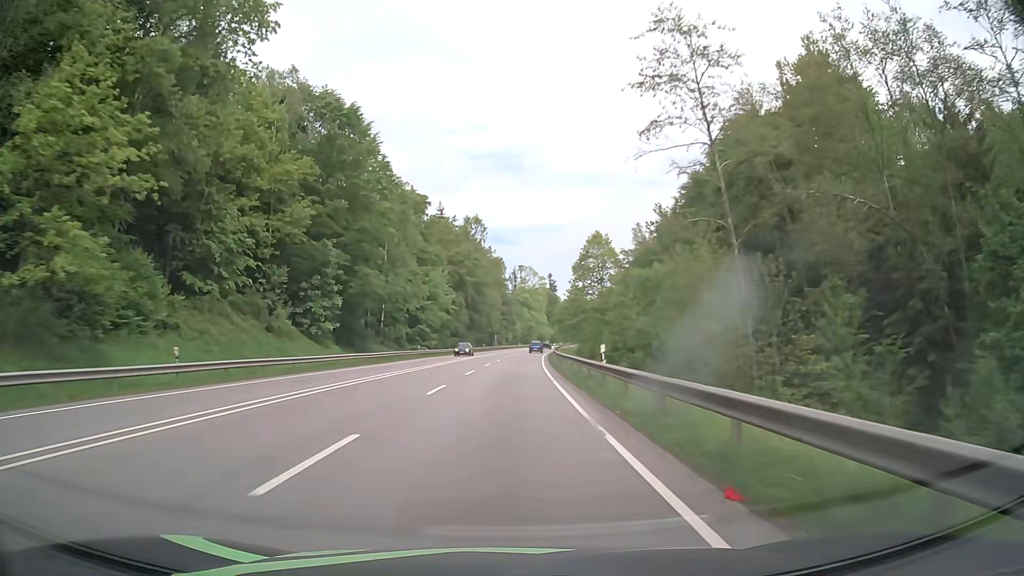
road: primary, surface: asphalt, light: Day
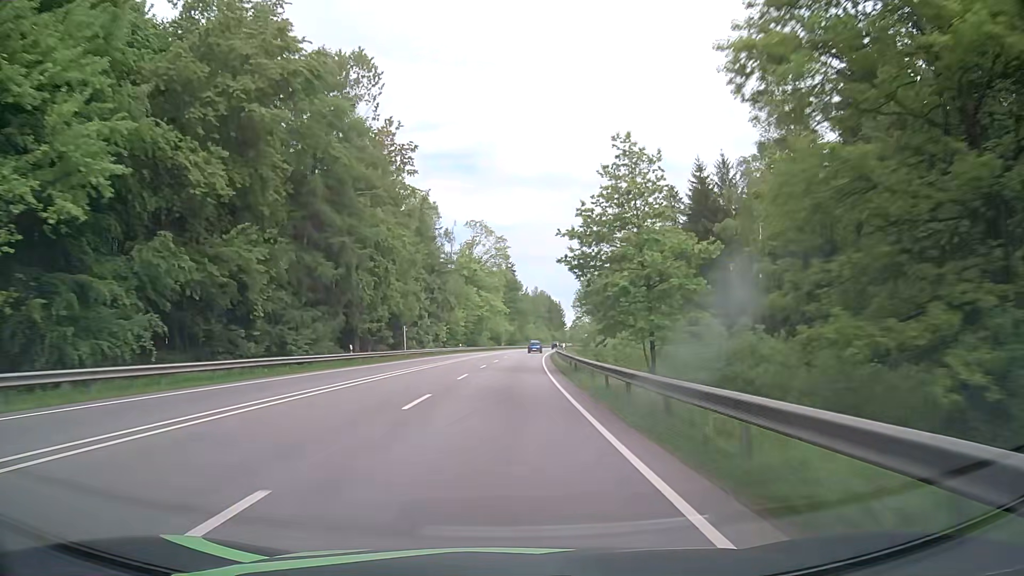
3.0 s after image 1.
(+2.6, +76.7) m; +4°
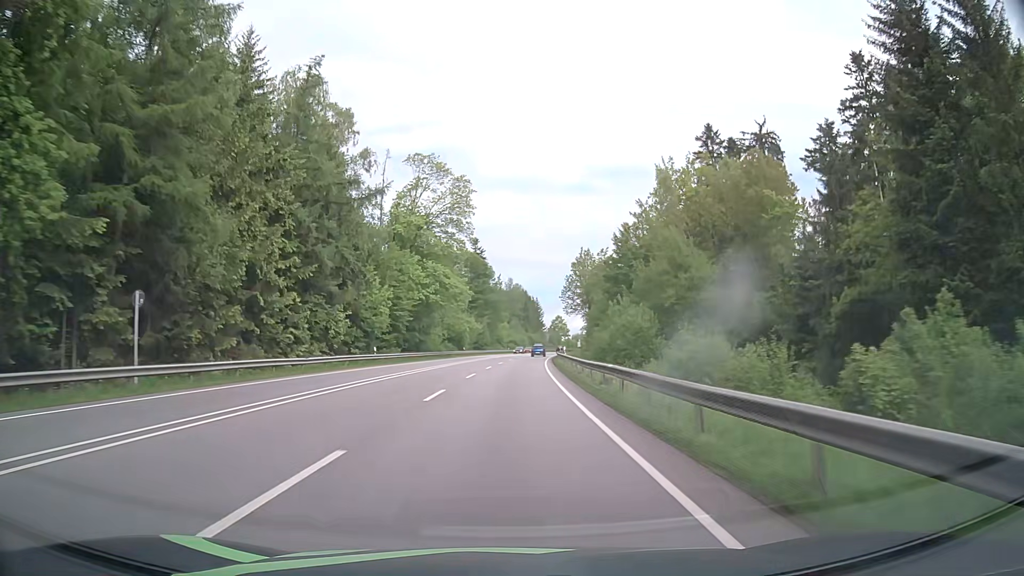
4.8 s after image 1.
(+0.8, +46.1) m; +3°
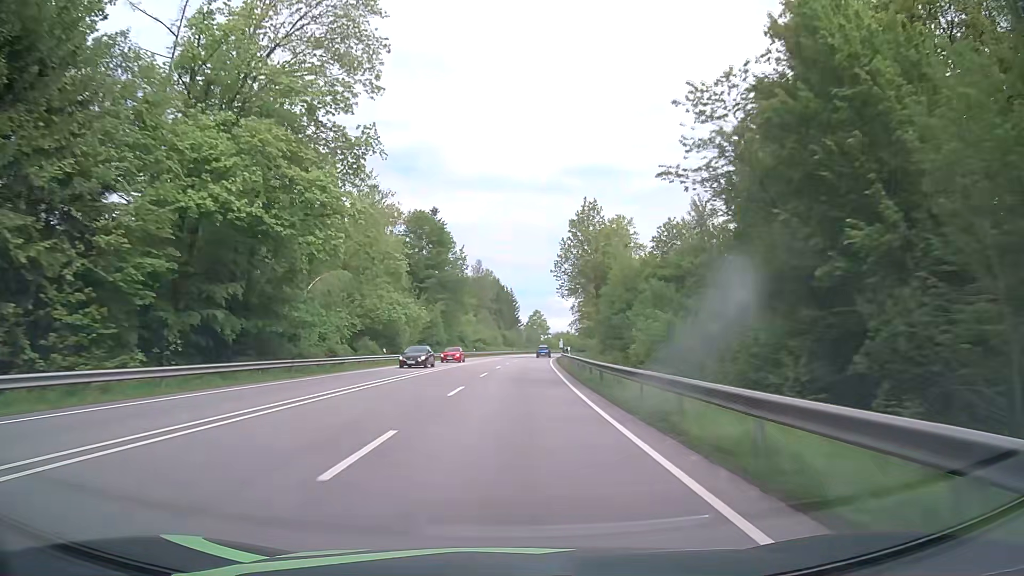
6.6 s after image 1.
(+0.7, +46.3) m; +2°
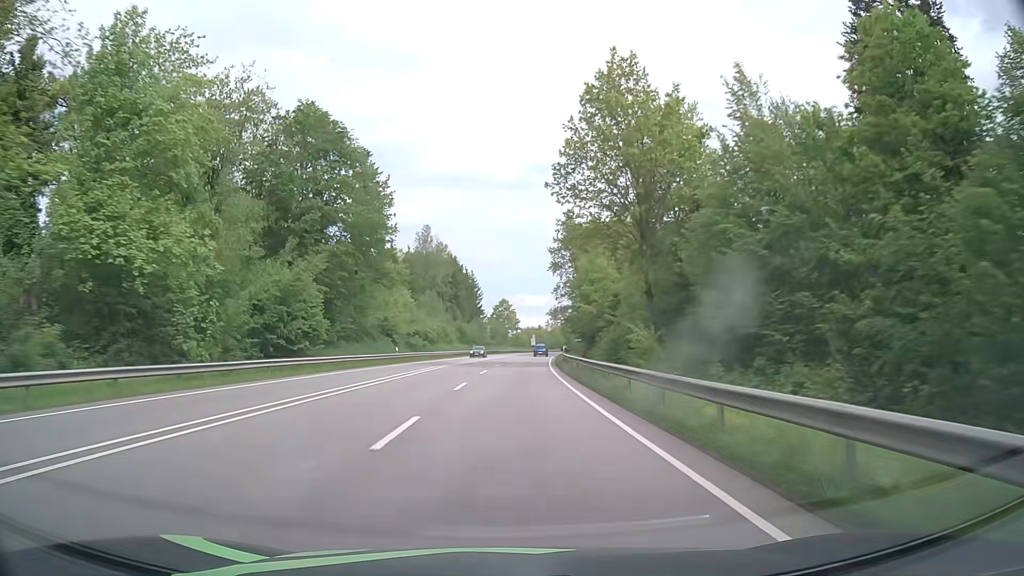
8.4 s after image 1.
(+1.1, +46.5) m; +3°
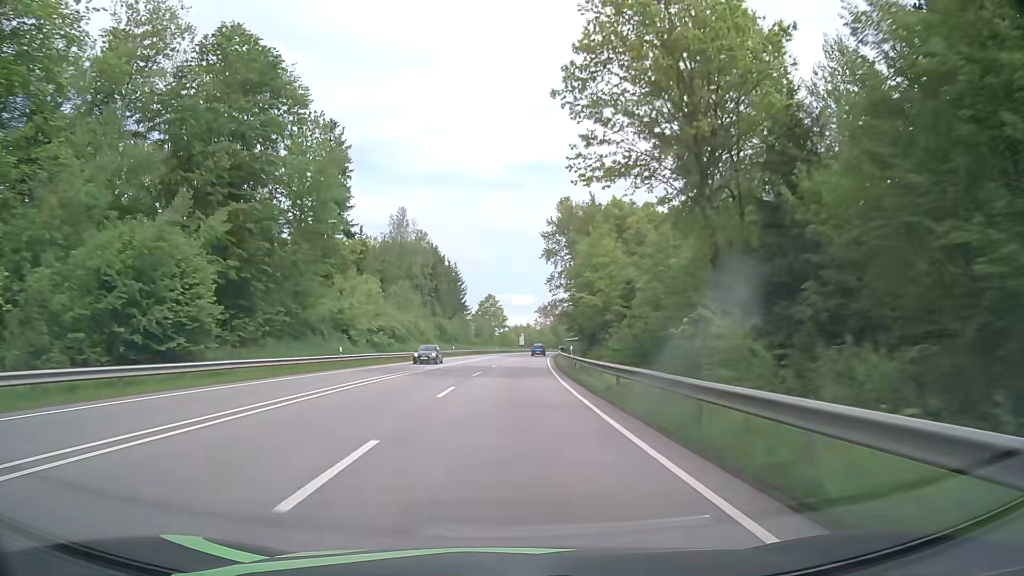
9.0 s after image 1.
(+0.2, +15.5) m; +1°
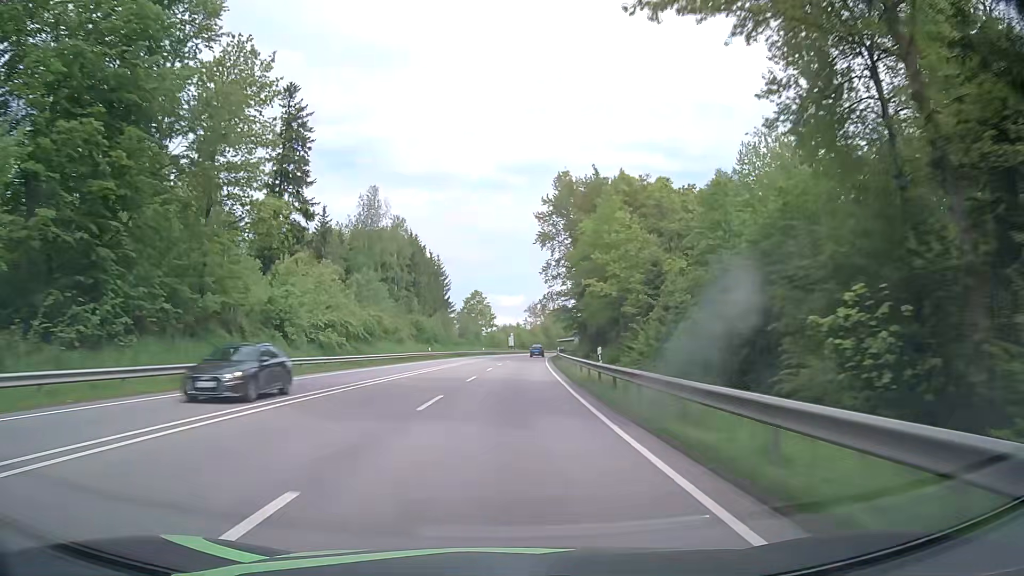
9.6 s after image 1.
(+0.1, +15.6) m; +1°
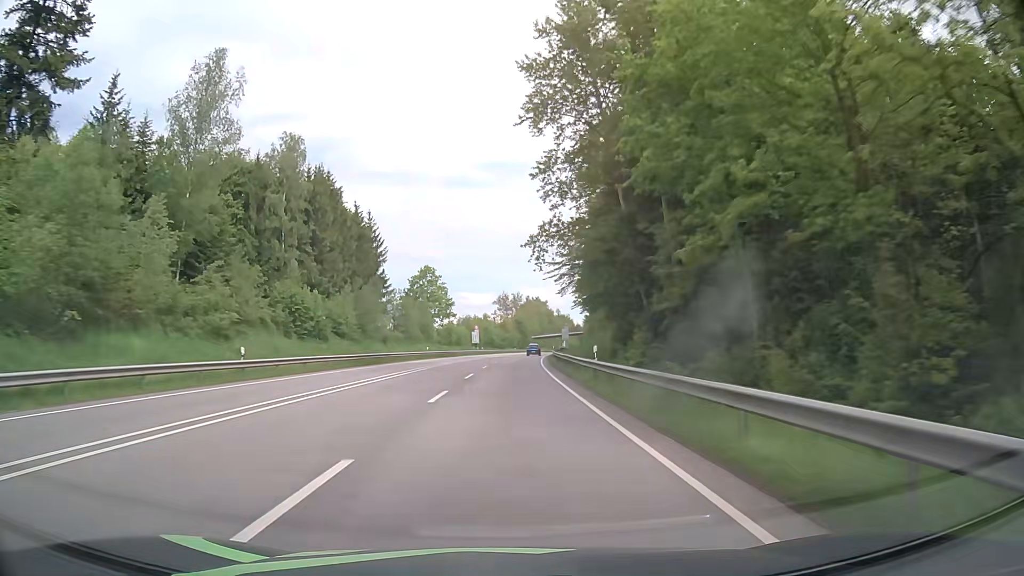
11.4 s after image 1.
(+0.7, +46.8) m; +2°
(0, +10) (0, +20) (0, +30) (+1, +40) (+1, +50) (+2, +60) (+2, +70) (+3, +80) (+4, +90) (+4, +100) m
